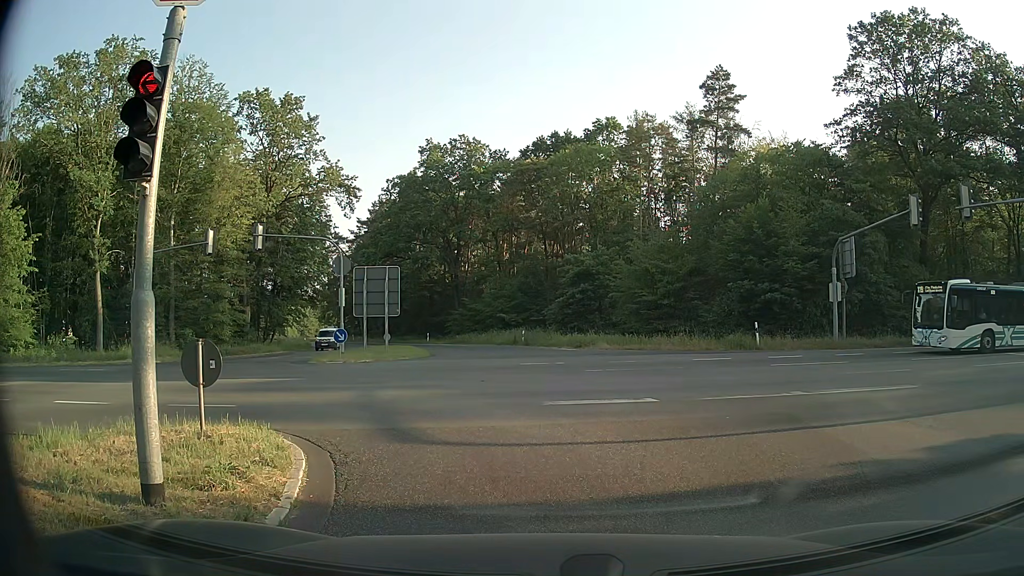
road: secondary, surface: asphalt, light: Day
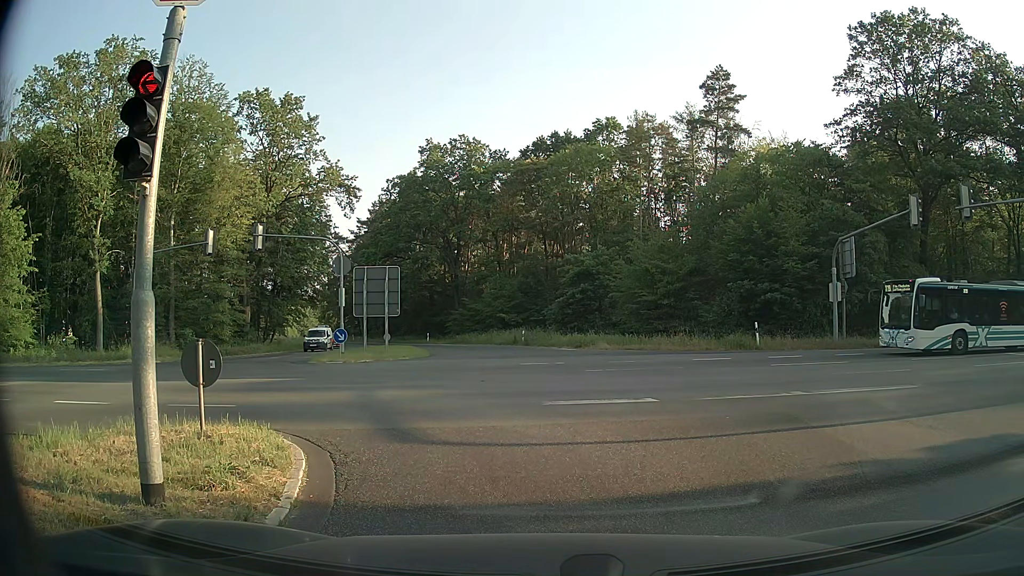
(0.0, 0.0) m; 0°
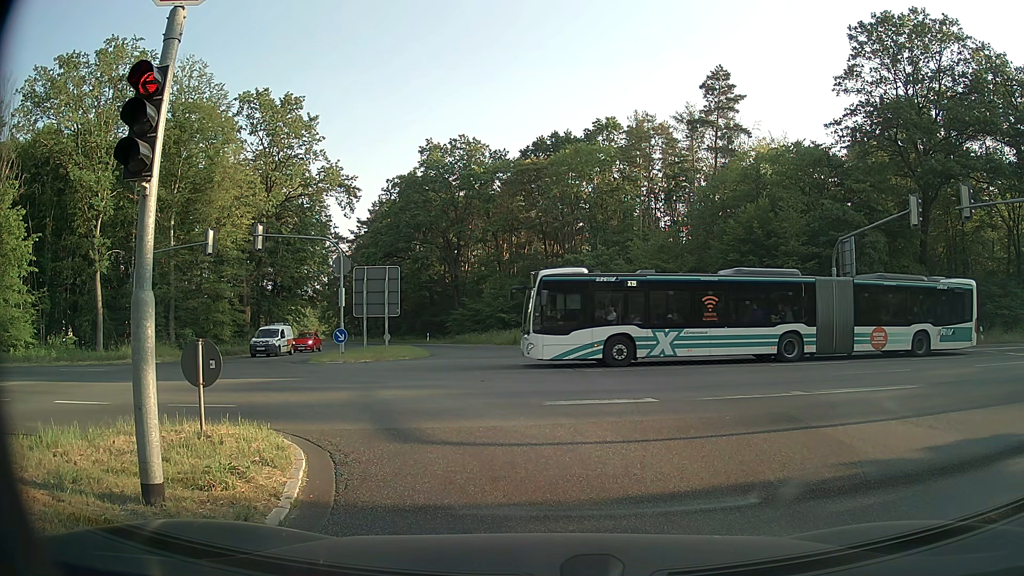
(0.0, 0.0) m; 0°
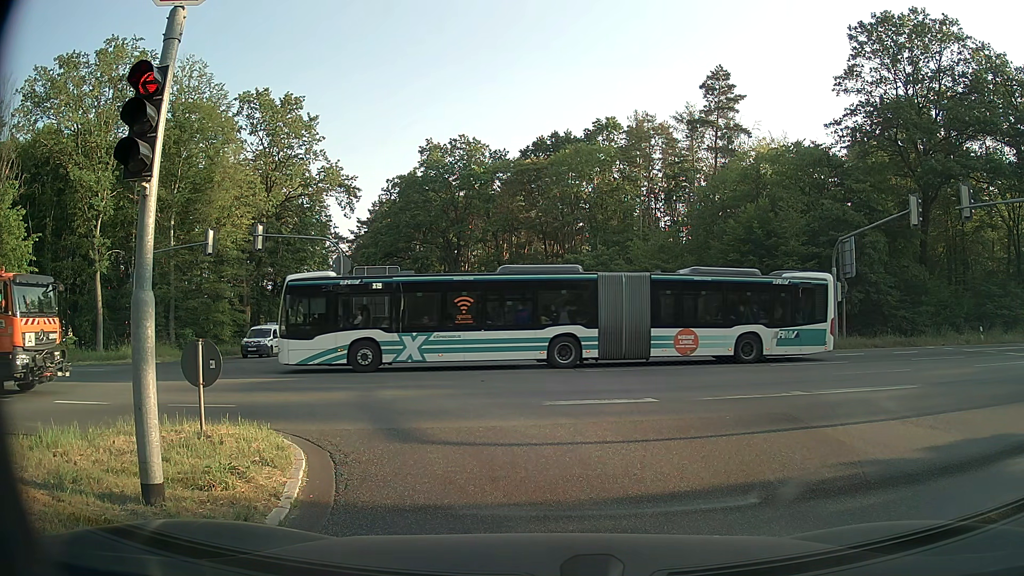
(0.0, 0.0) m; 0°
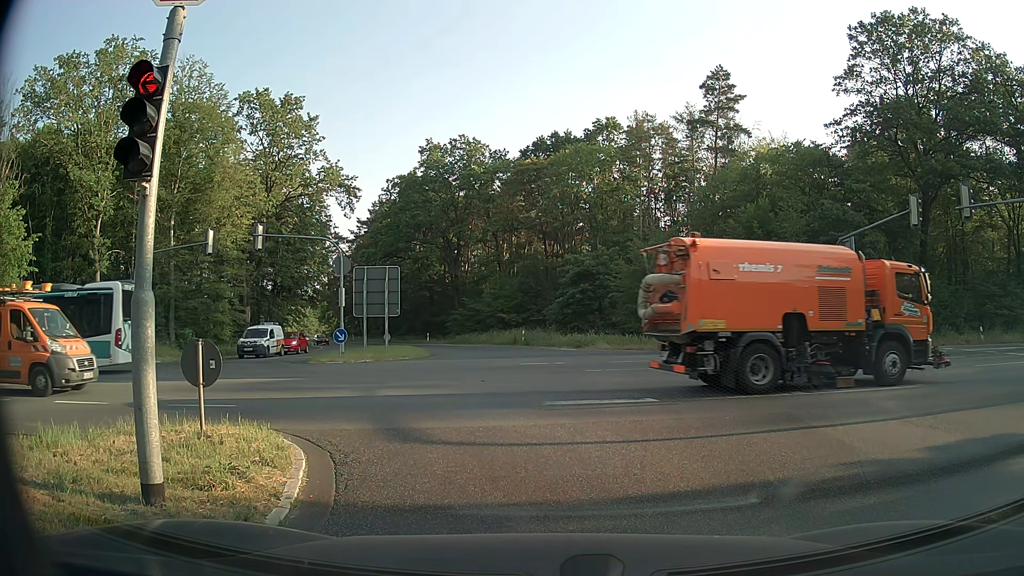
(0.0, 0.0) m; 0°
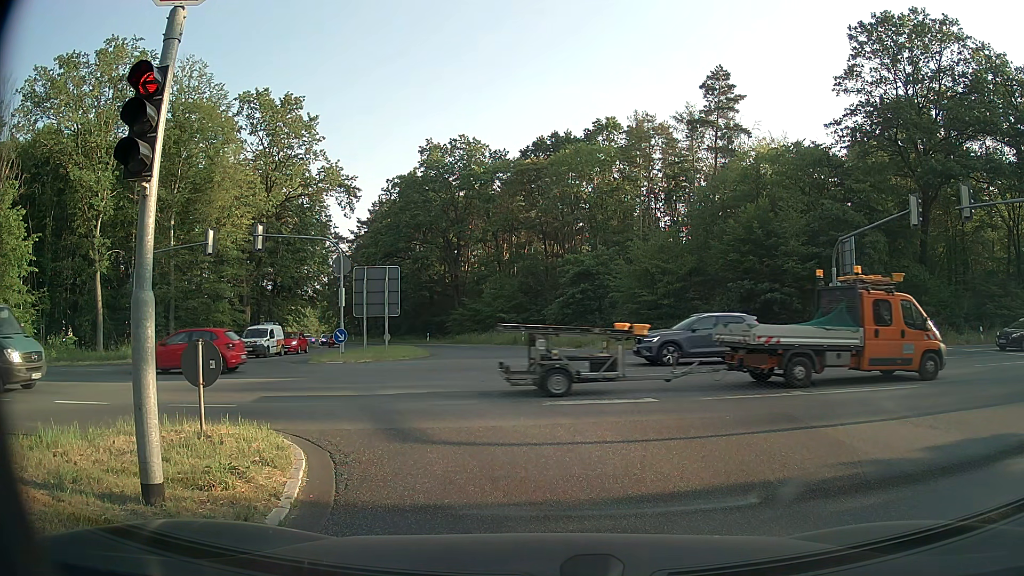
(0.0, 0.0) m; 0°
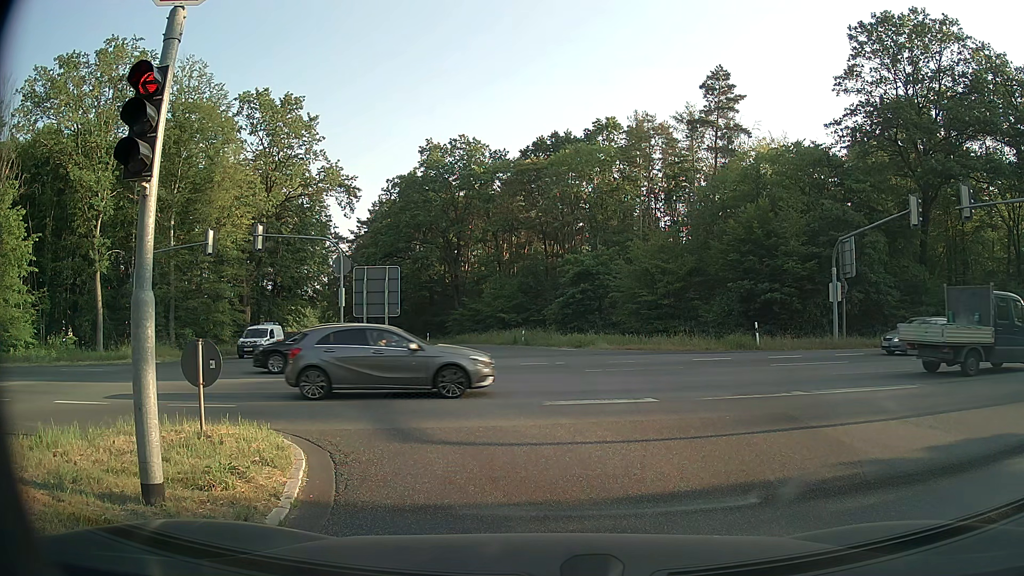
(0.0, 0.0) m; 0°
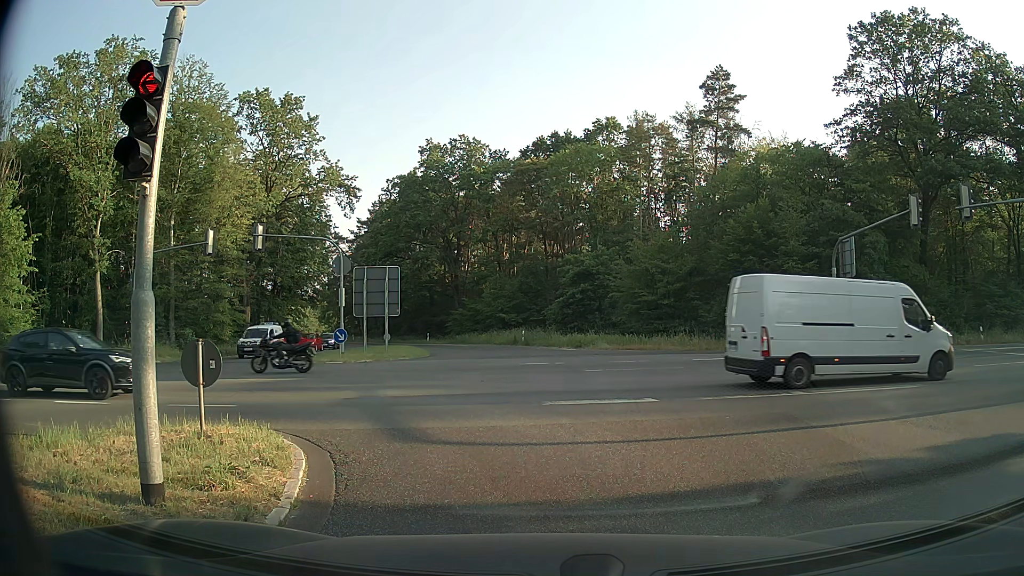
(0.0, 0.0) m; 0°
